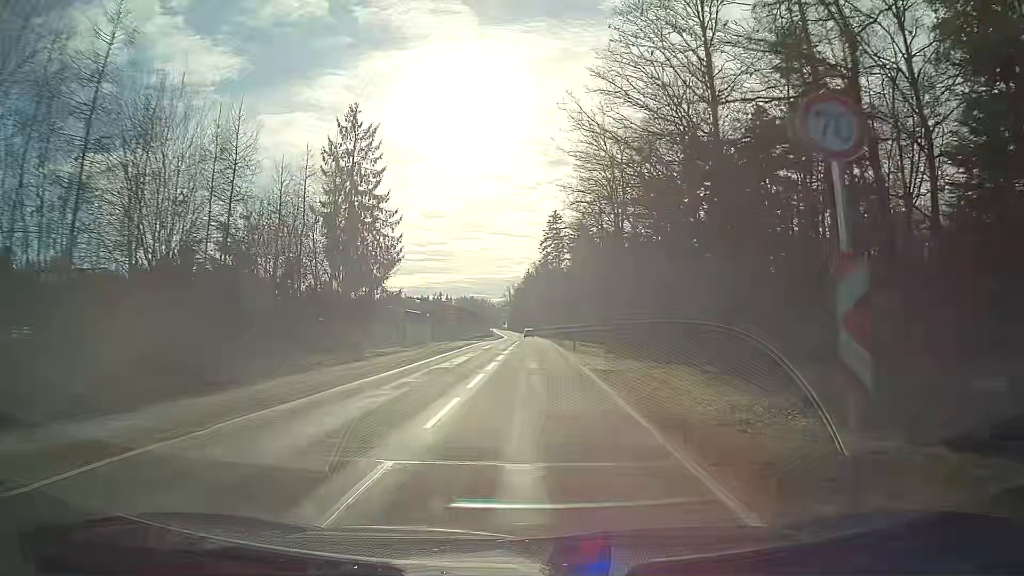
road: tertiary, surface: asphalt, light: Day
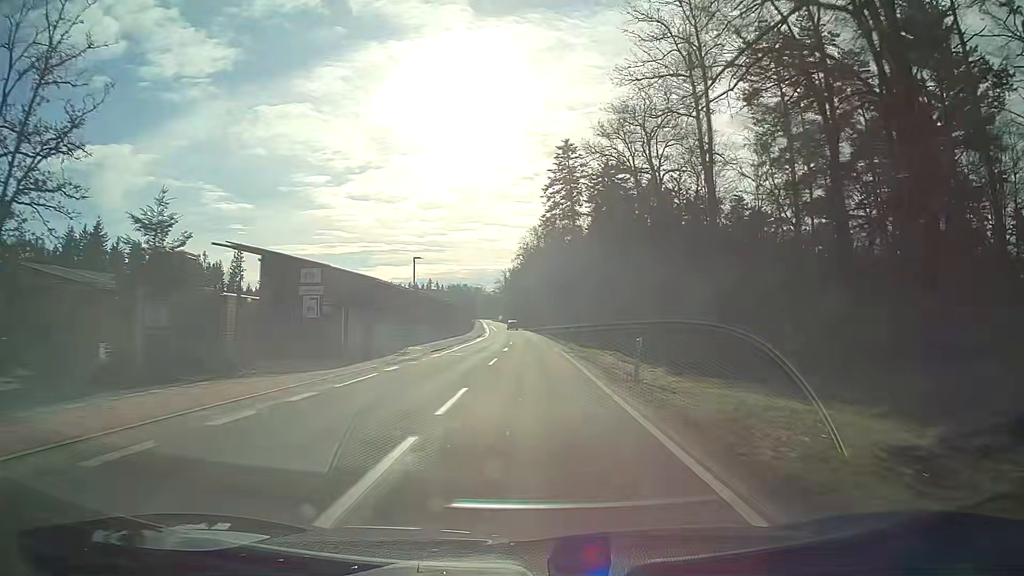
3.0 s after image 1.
(+0.1, +53.5) m; 0°
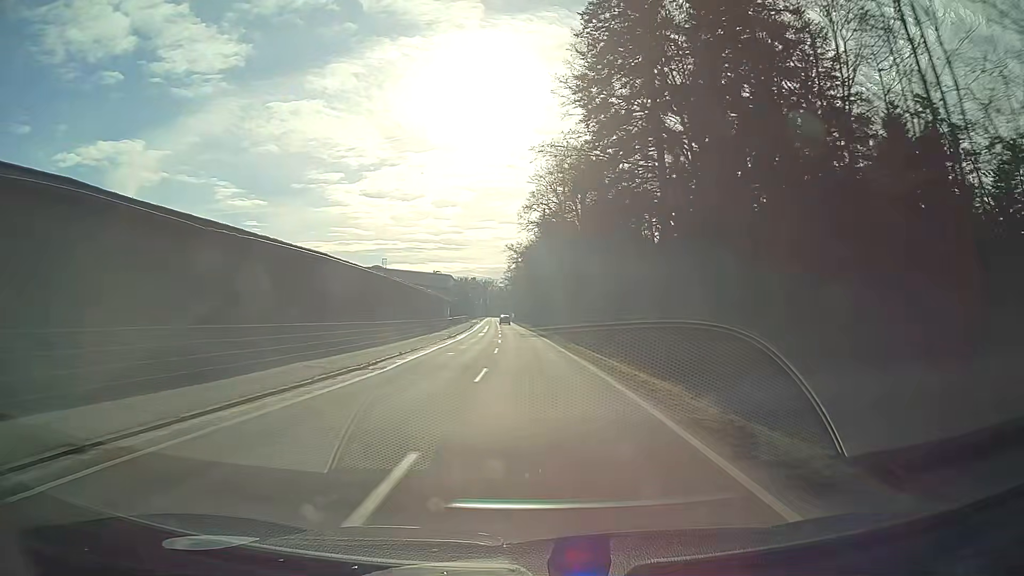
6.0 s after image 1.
(-0.3, +55.6) m; -1°
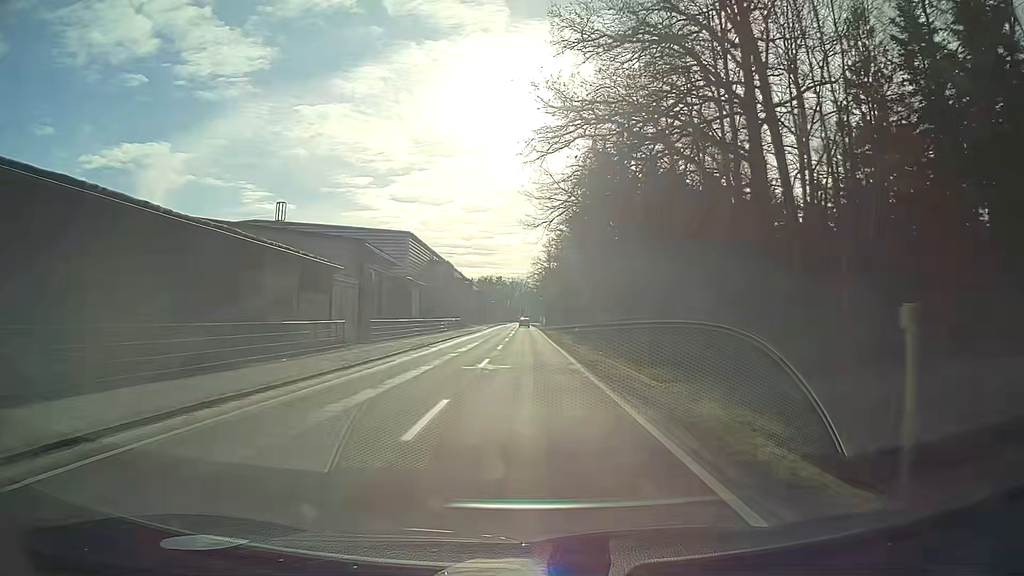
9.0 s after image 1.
(-1.5, +55.8) m; -3°
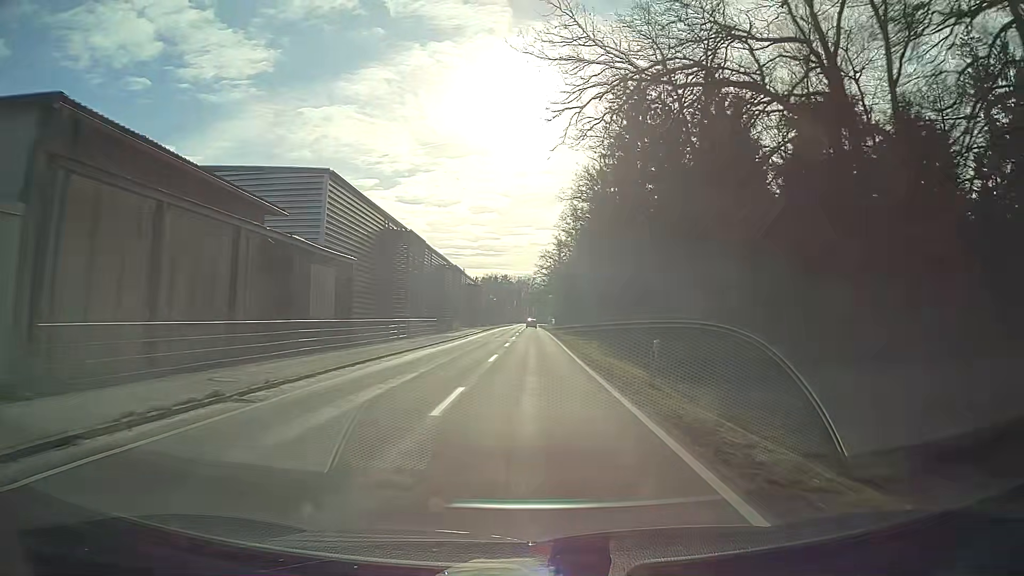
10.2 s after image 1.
(-0.1, +22.3) m; -1°
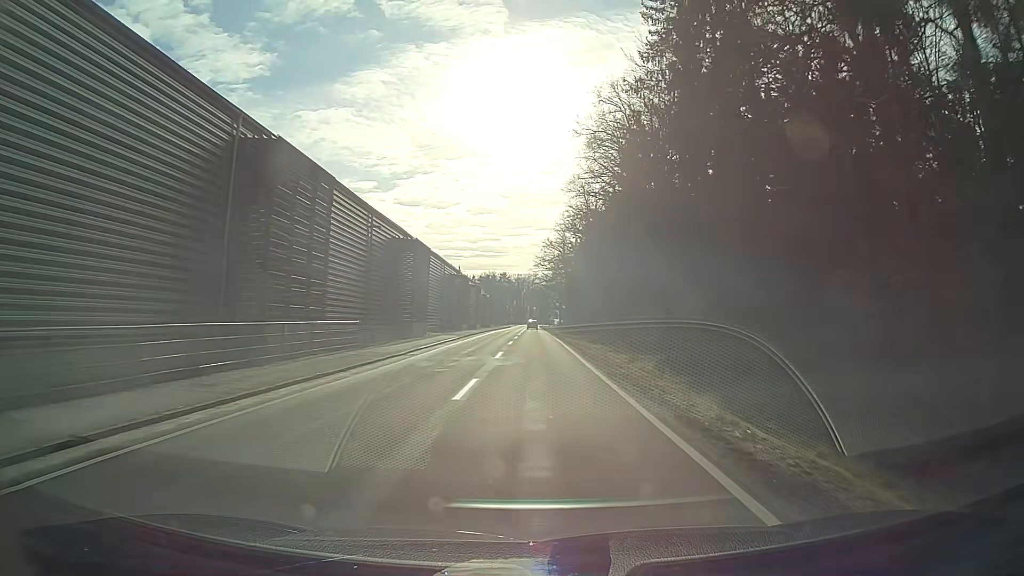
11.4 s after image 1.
(0.0, +22.3) m; 0°
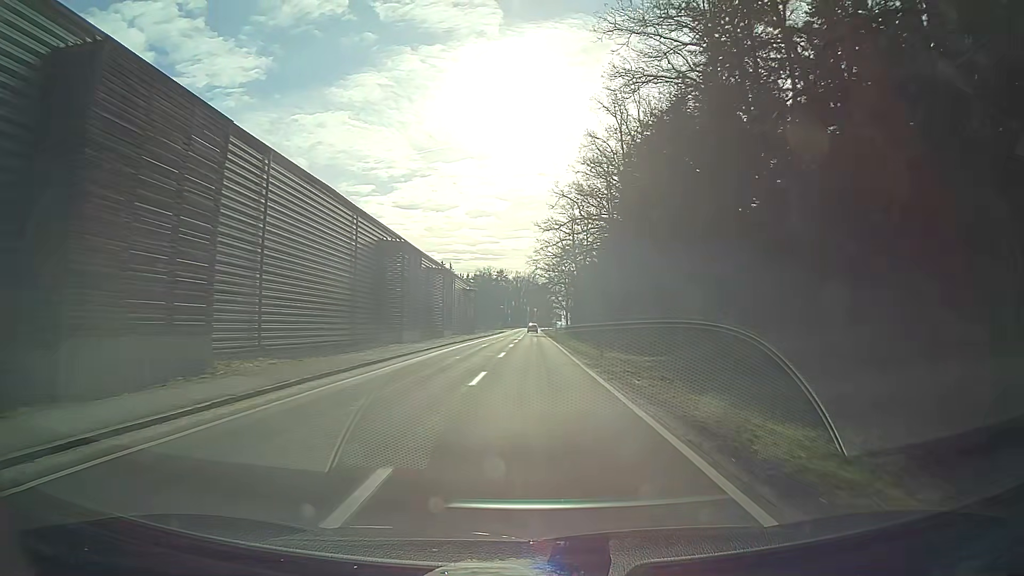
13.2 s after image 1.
(0.0, +33.3) m; 0°
